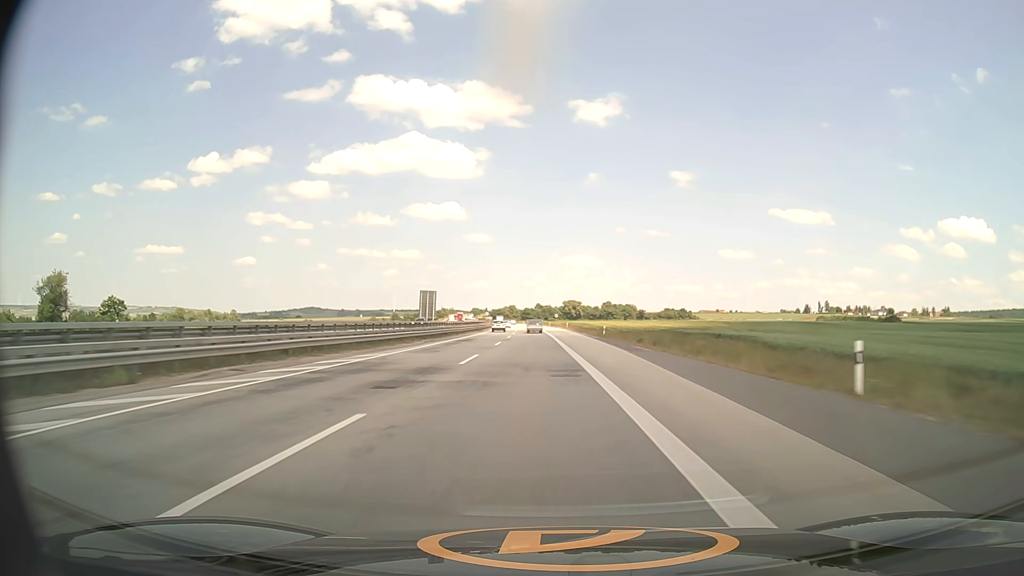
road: motorway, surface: asphalt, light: Day
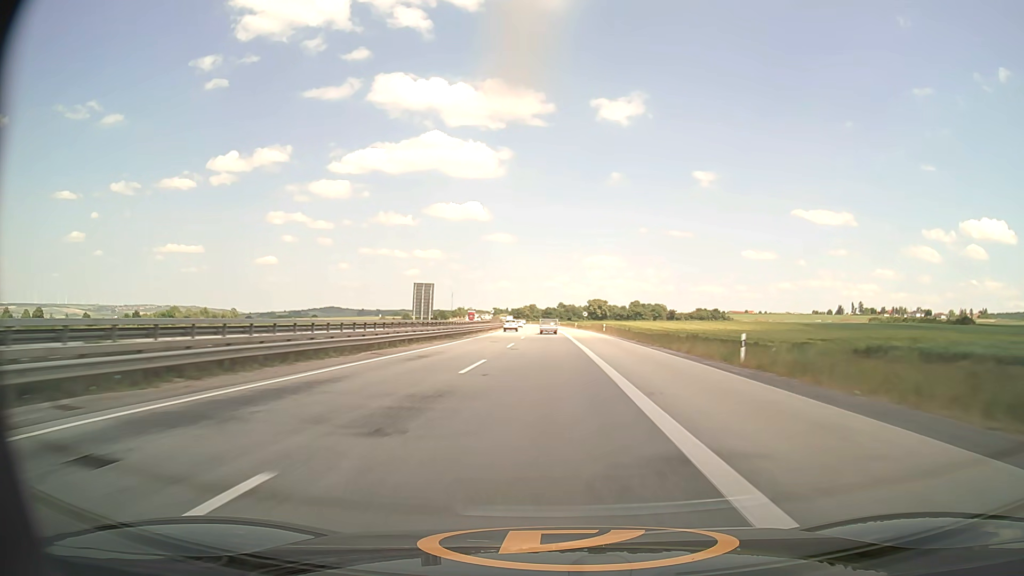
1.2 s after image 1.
(-0.9, +39.9) m; -2°
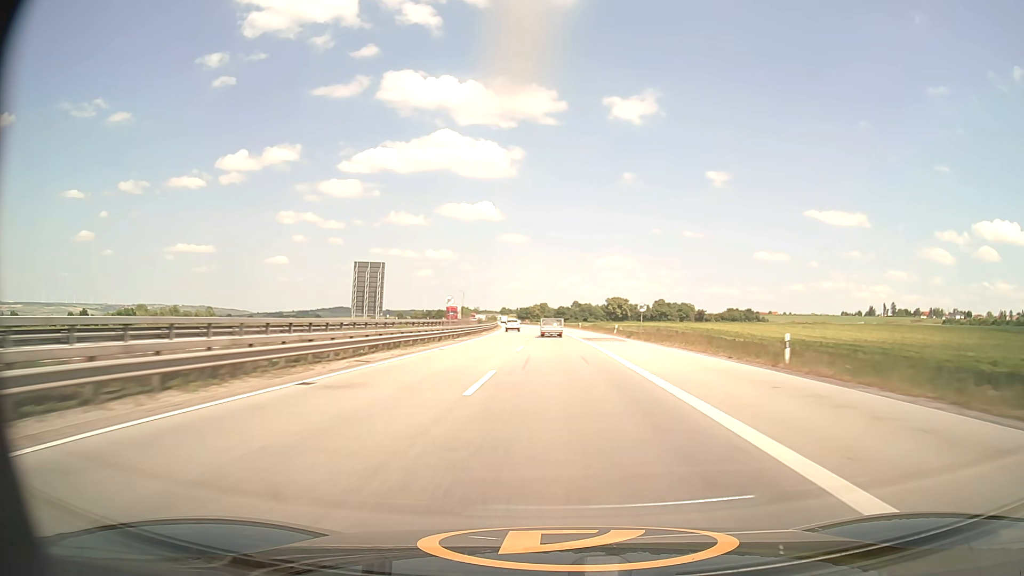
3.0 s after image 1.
(-0.7, +59.3) m; -1°
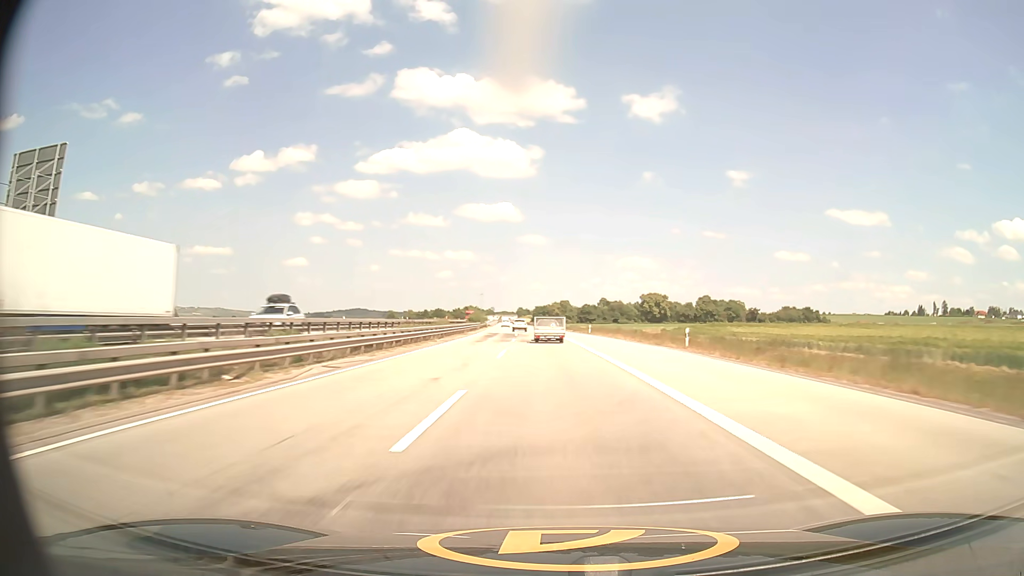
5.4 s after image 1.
(-0.9, +77.0) m; -2°
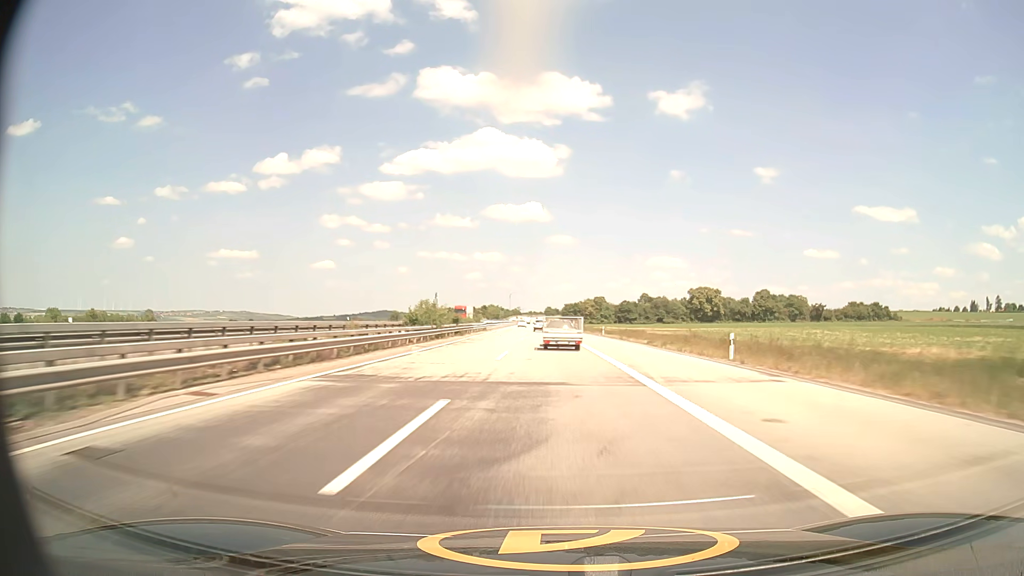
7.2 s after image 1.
(-1.2, +55.8) m; -2°
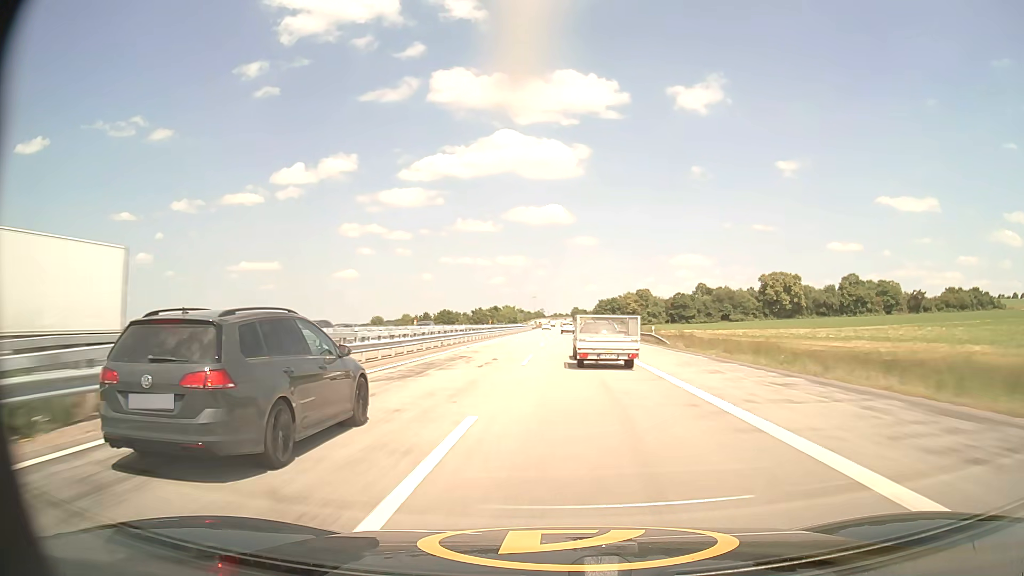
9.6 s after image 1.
(-1.4, +73.7) m; -2°
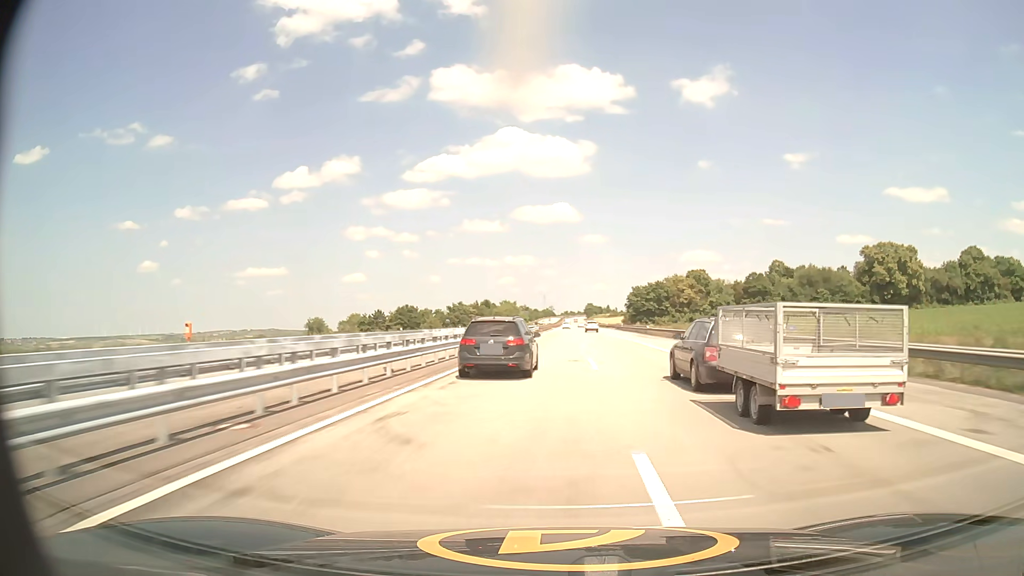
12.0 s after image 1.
(-0.9, +74.9) m; -1°
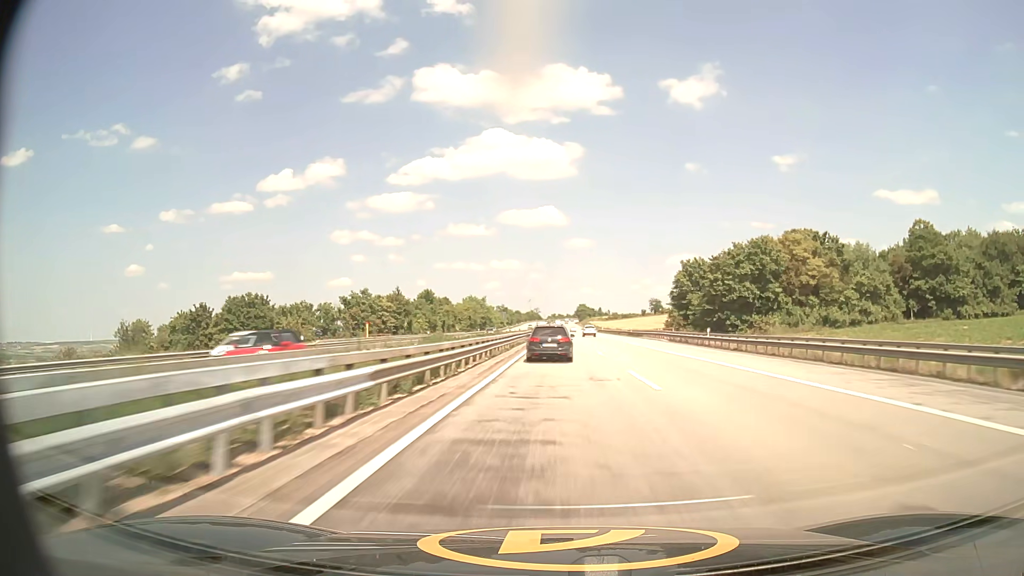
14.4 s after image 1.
(+0.8, +76.8) m; +1°
(0, +10) (0, +20) (0, +30) (0, +40) (0, +50) (+1, +60) (+1, +70) (+1, +80) (+1, +90) (+1, +100) m
